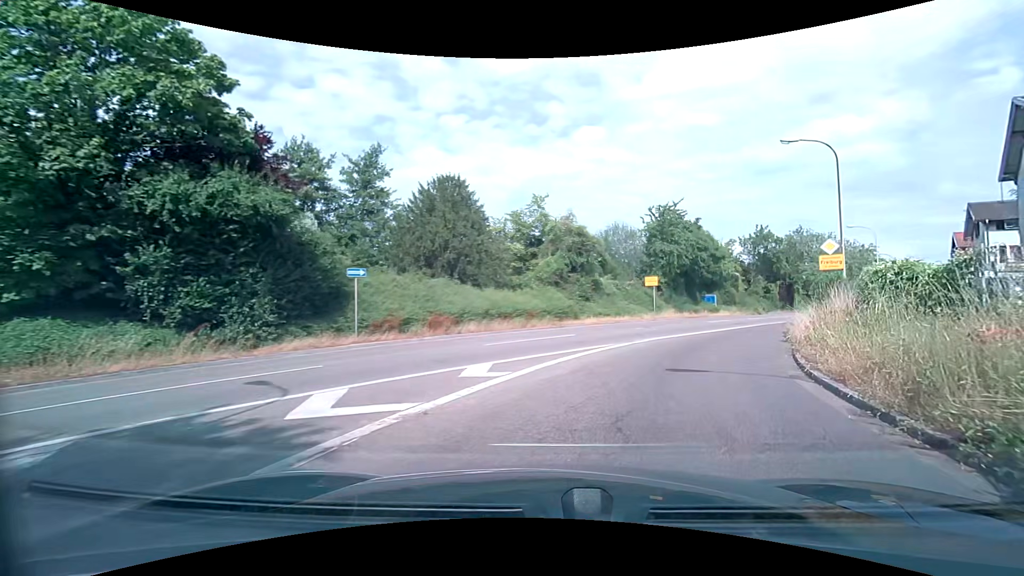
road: trunk_link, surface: asphalt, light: Day
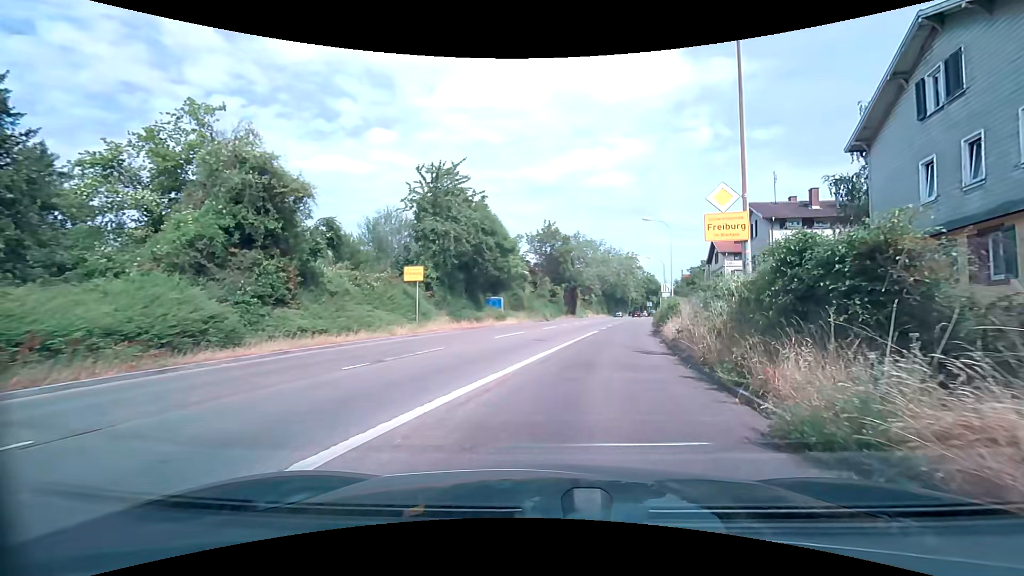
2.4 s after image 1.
(+4.1, +15.2) m; +26°
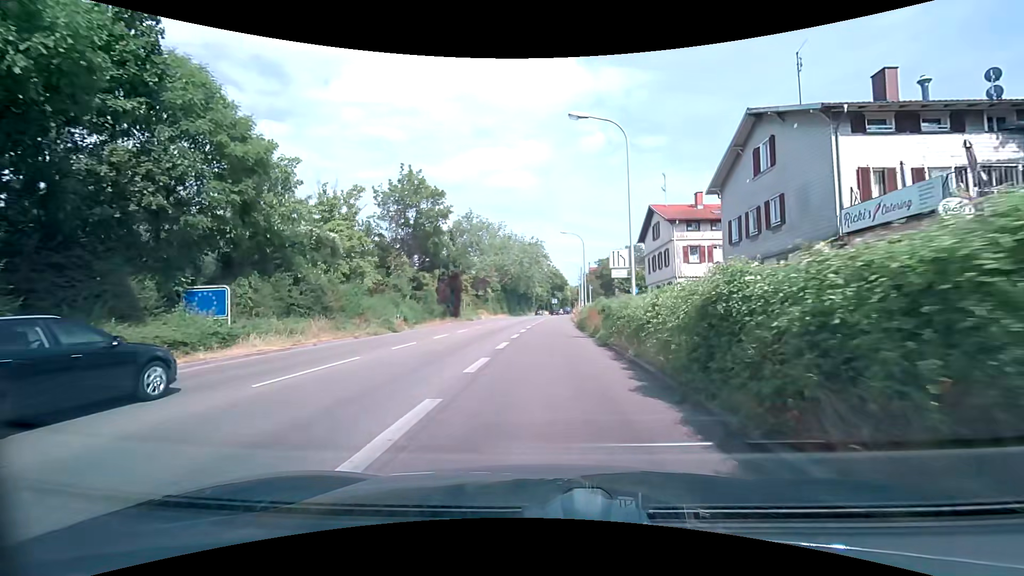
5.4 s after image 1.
(+3.3, +24.3) m; +11°
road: trunk
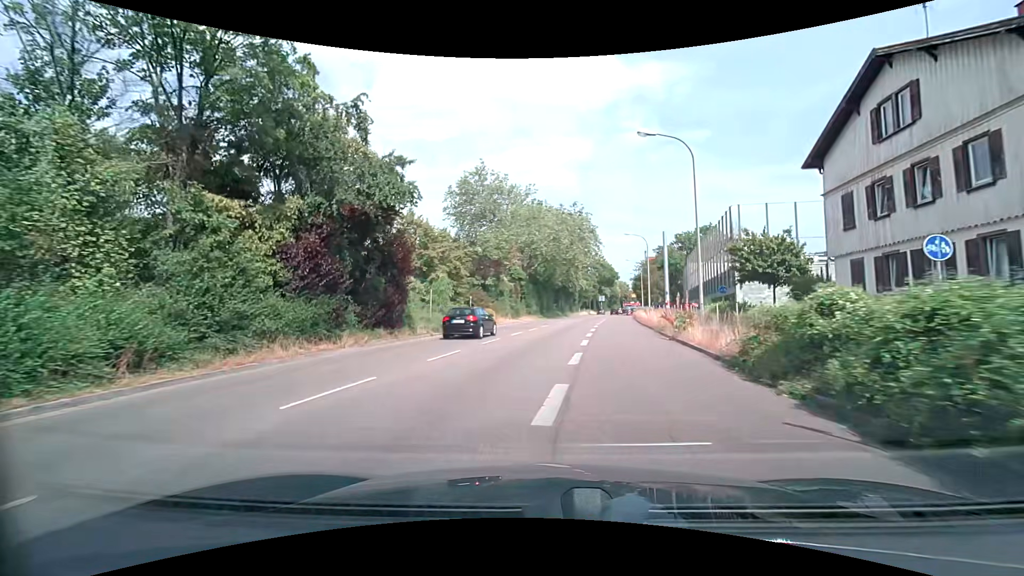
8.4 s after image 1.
(-0.3, +28.9) m; -4°
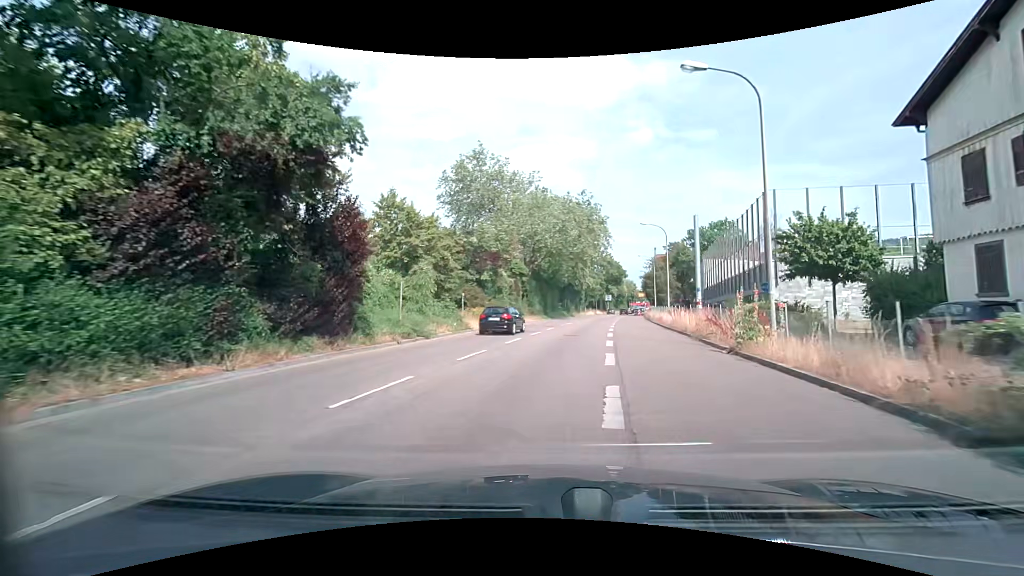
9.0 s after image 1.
(0.0, +6.2) m; -1°
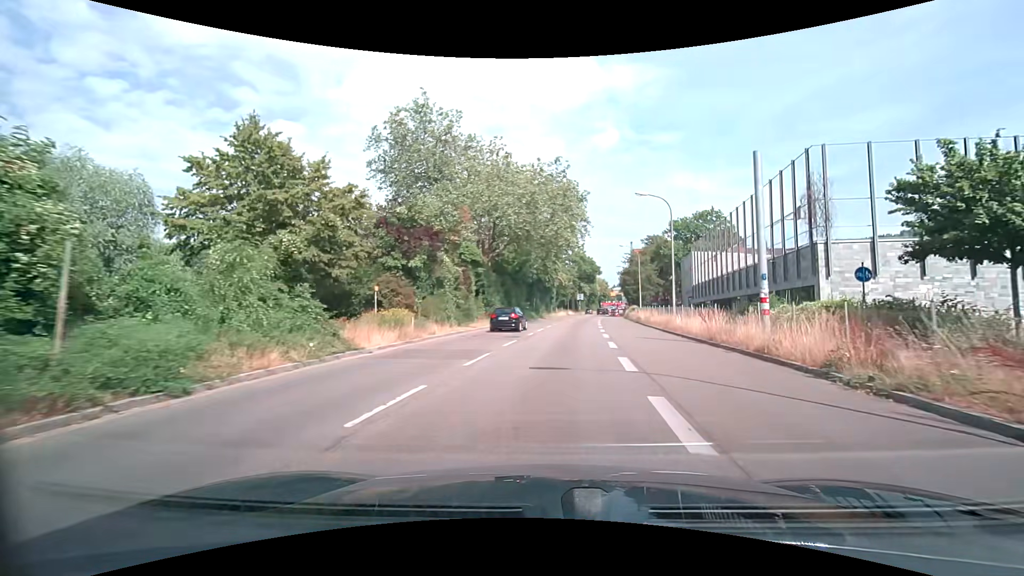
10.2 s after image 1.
(+0.3, +12.9) m; +3°
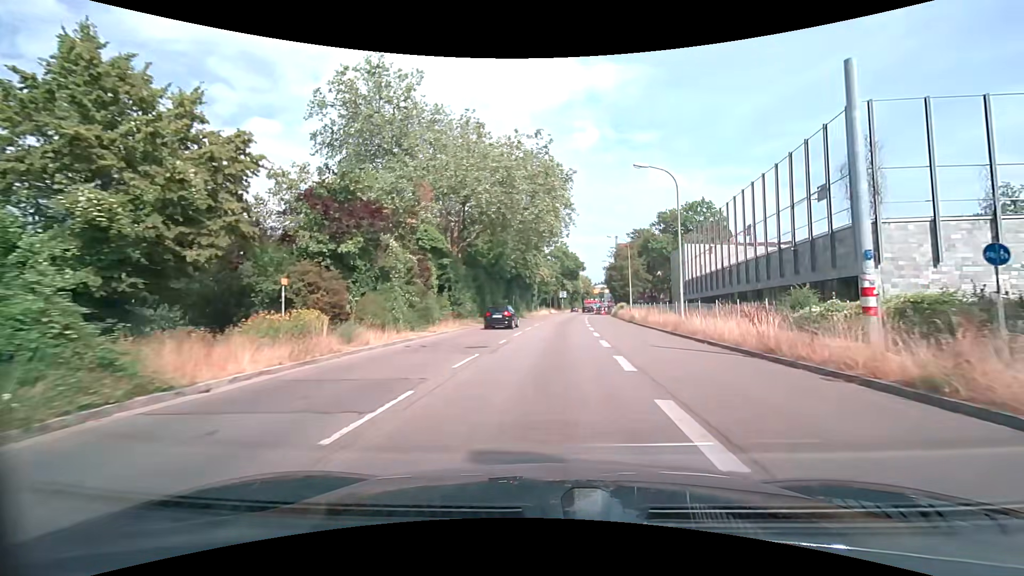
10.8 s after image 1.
(+0.1, +6.6) m; +2°
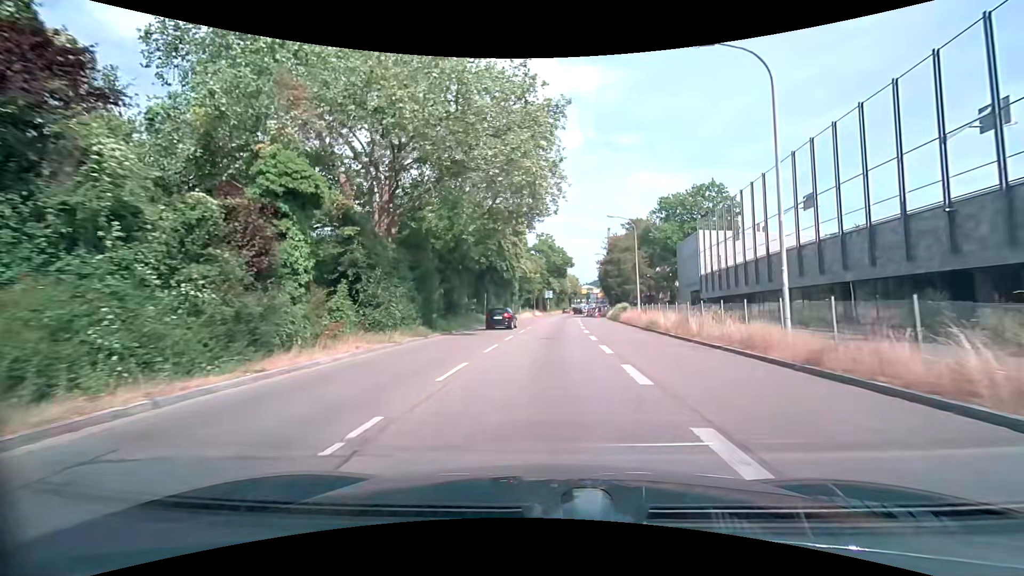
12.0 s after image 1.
(+0.4, +13.7) m; +2°
